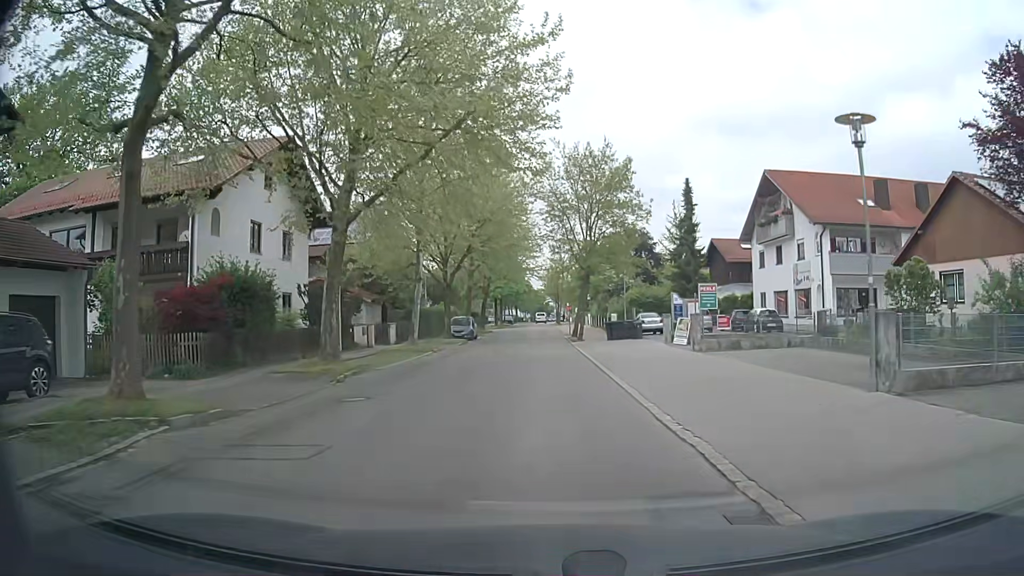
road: residential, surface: asphalt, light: Day
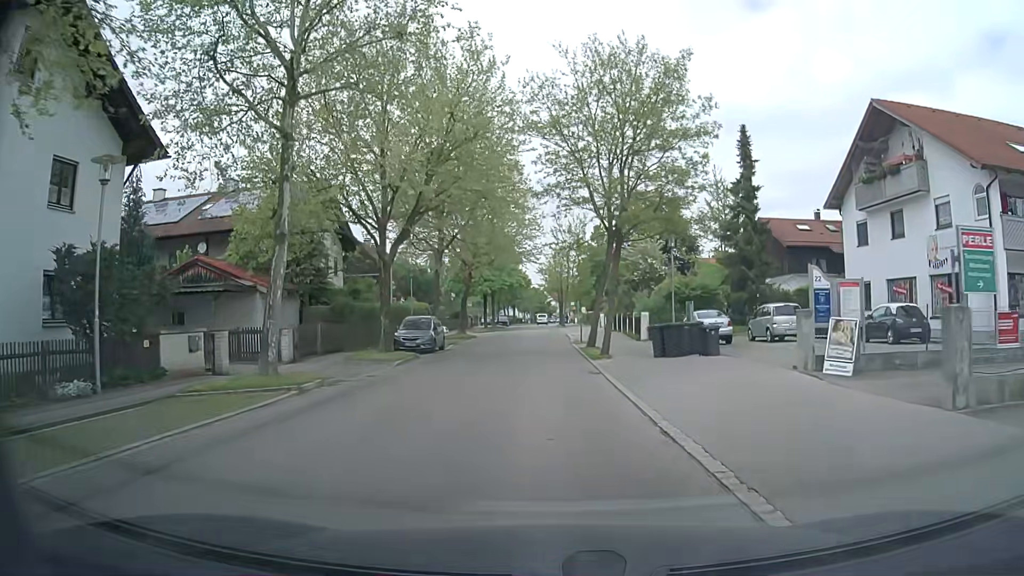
(-0.1, +16.4) m; -1°
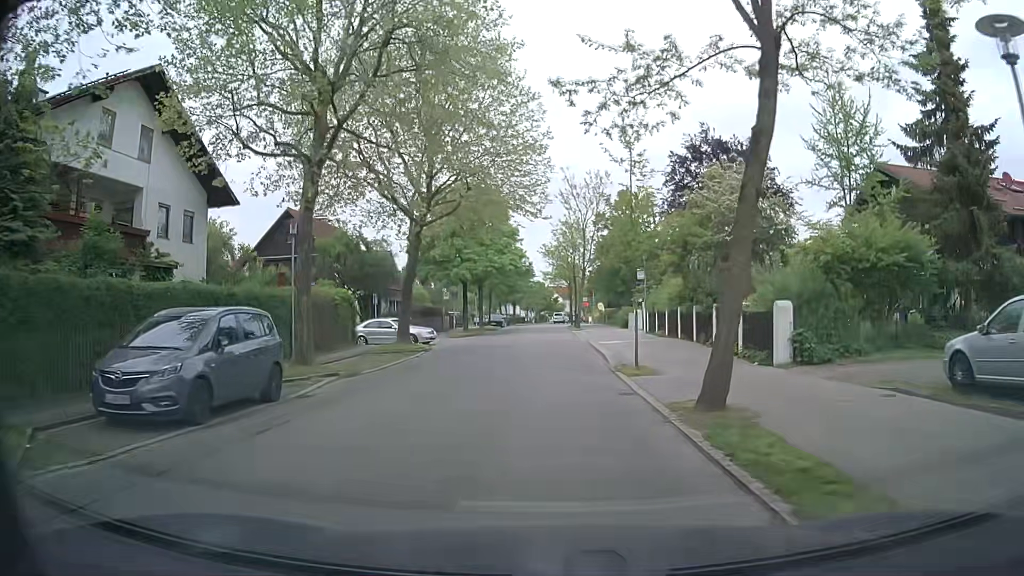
(+0.1, +21.6) m; 0°
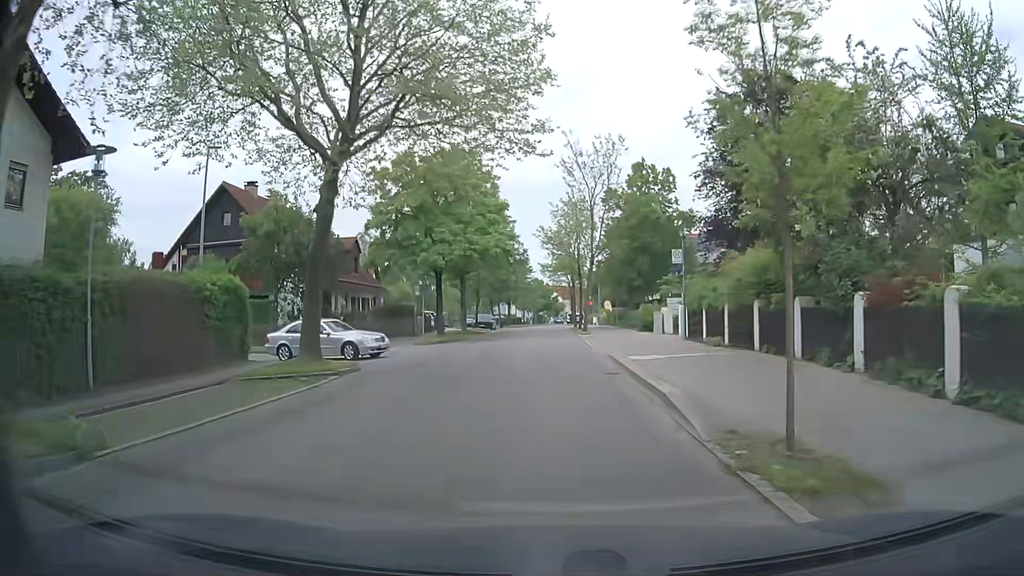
(0.0, +10.9) m; +1°
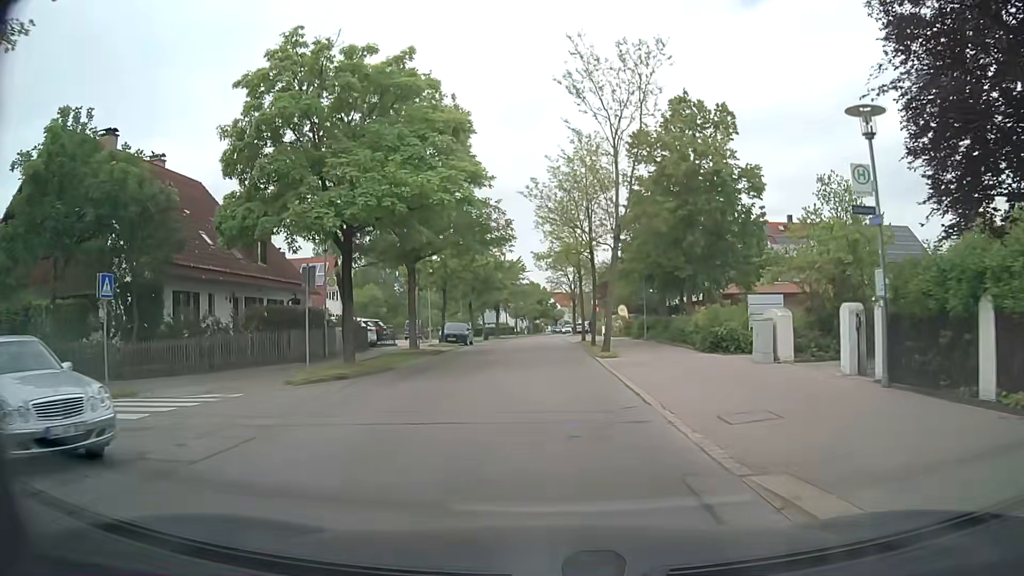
(-0.2, +16.6) m; 0°
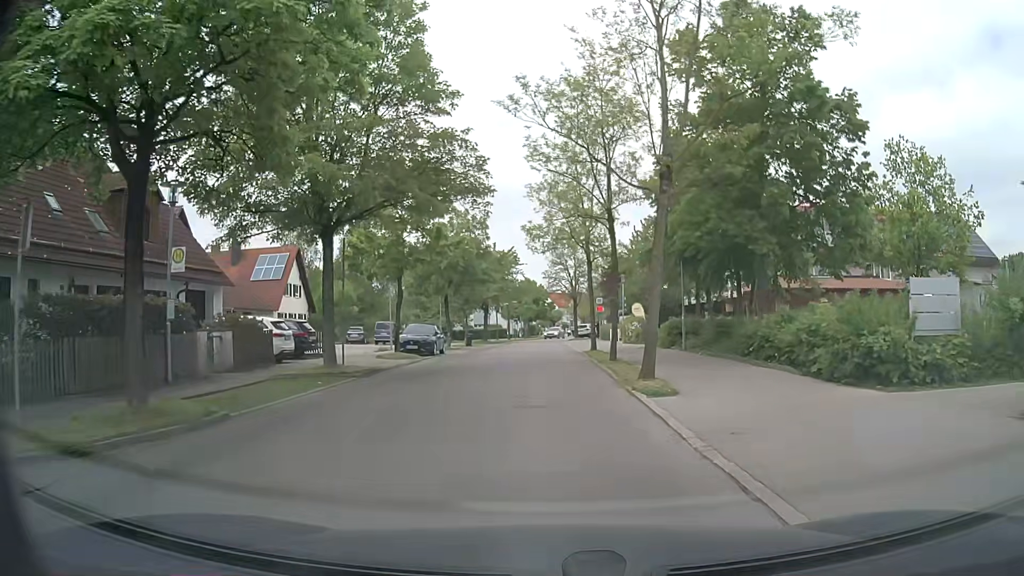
(-0.1, +11.1) m; -1°
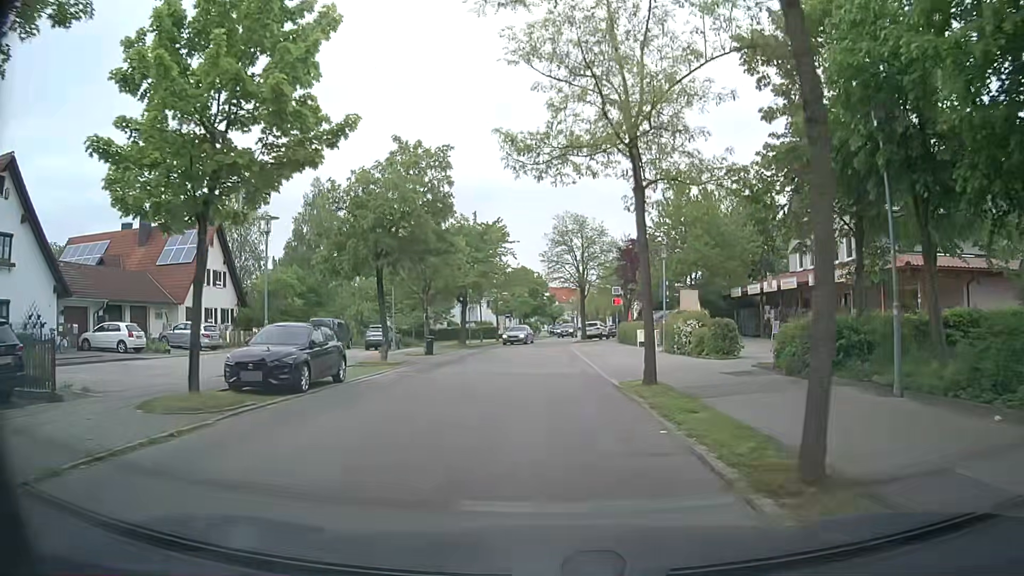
(+0.1, +16.4) m; 0°
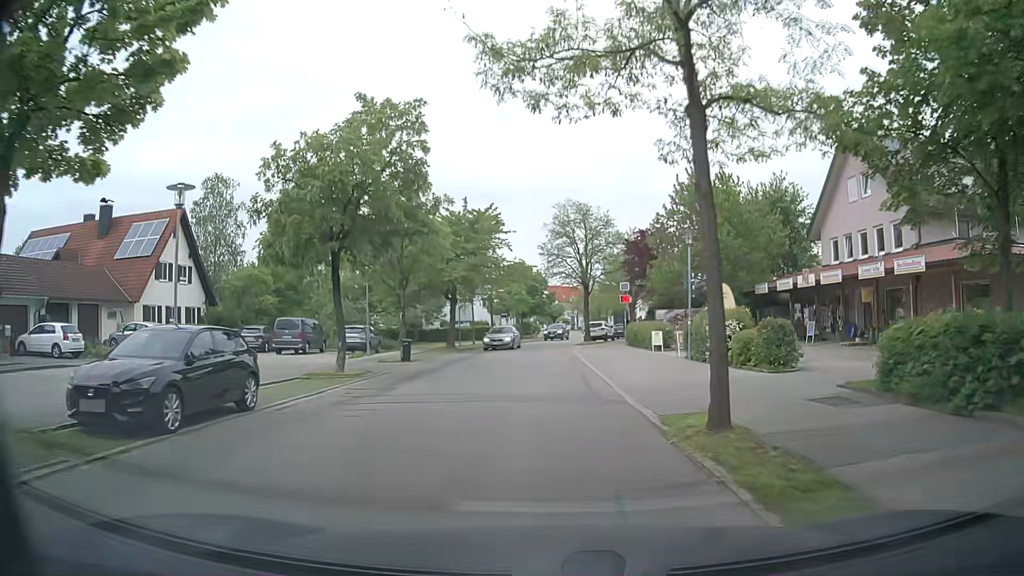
(0.0, +5.4) m; +1°
(0, +10) (0, +20) (0, +30) (0, +40) (0, +50) (+2, +60) (+5, +70) (+6, +79) (+6, +89) (+7, +99) m
